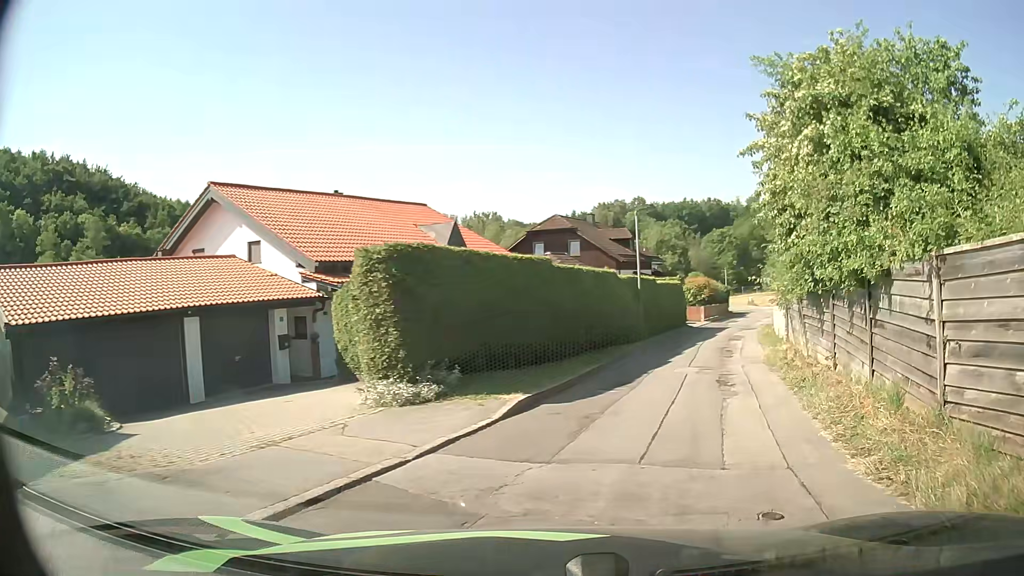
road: residential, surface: asphalt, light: Day
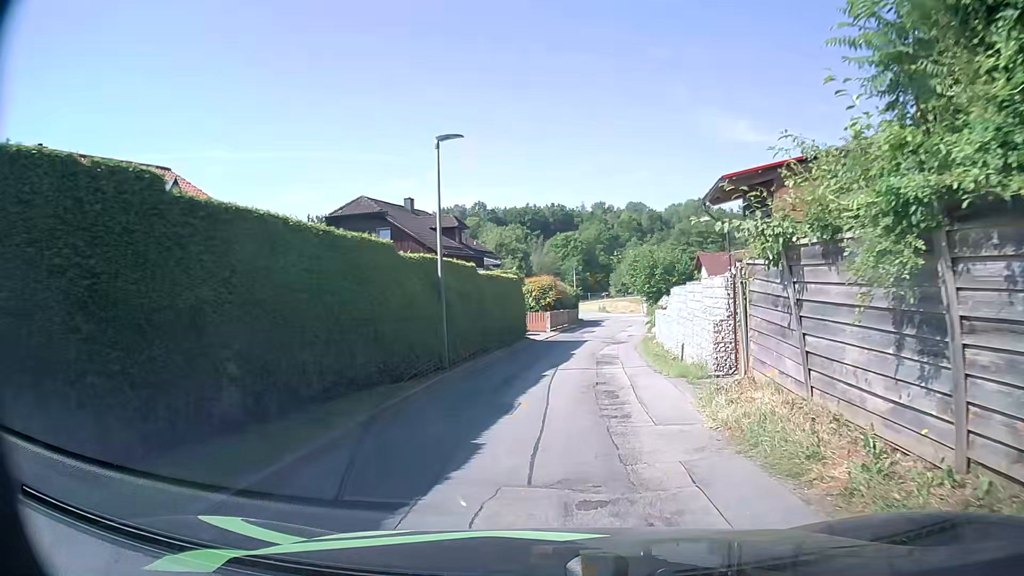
(+1.9, +11.2) m; +13°
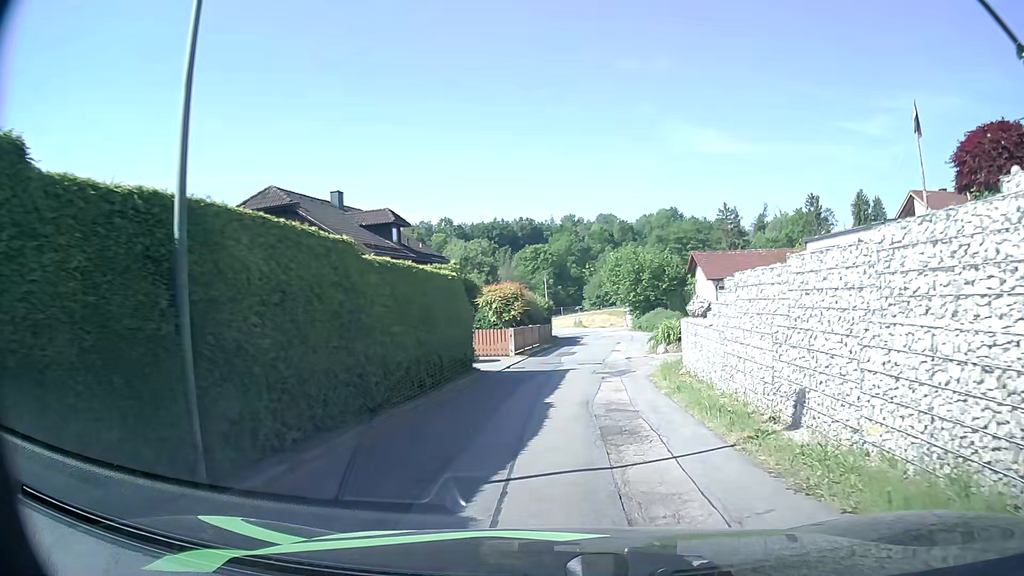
(+0.3, +9.7) m; +4°
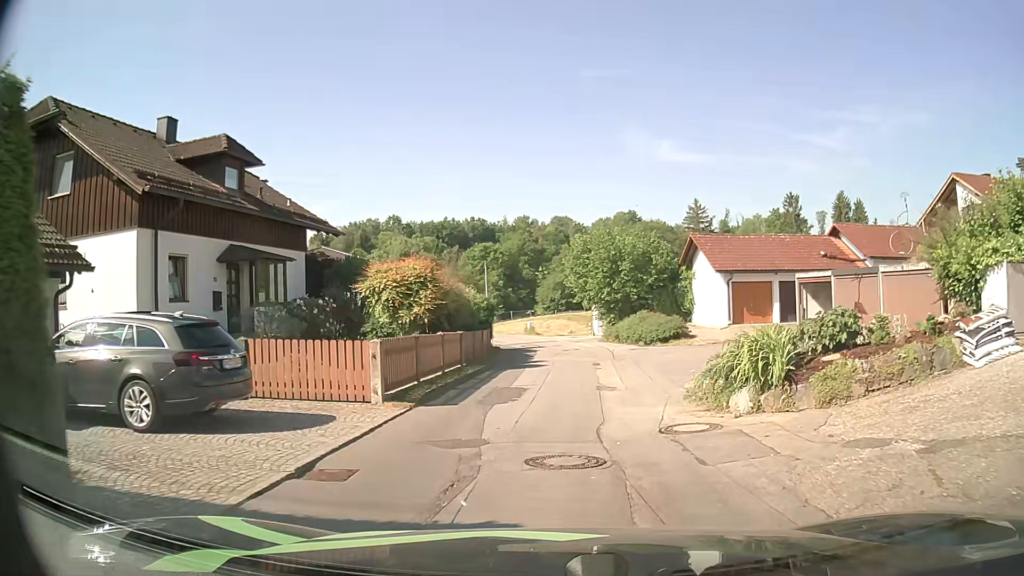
(+0.2, +14.3) m; +3°
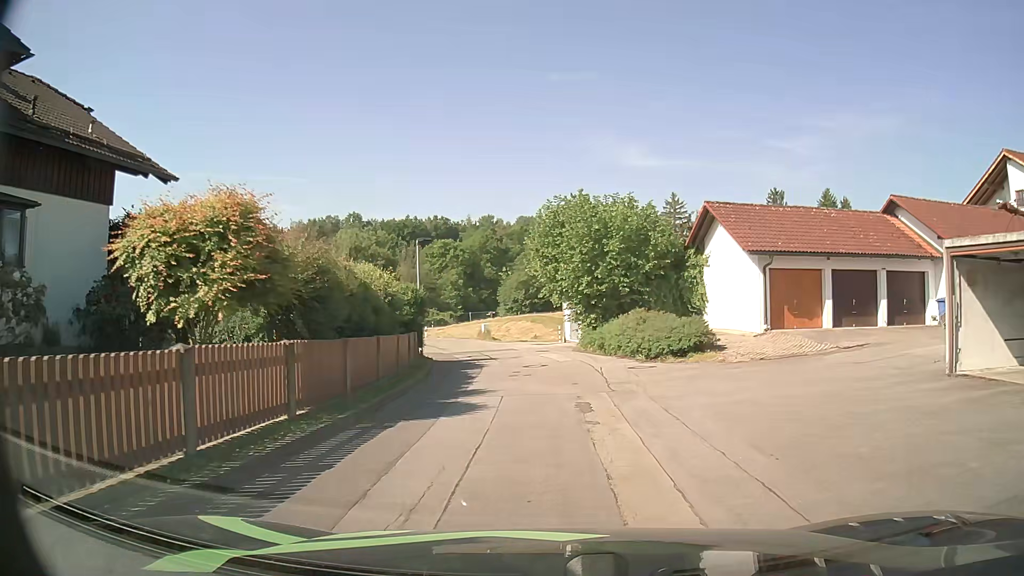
(+0.3, +10.7) m; +2°
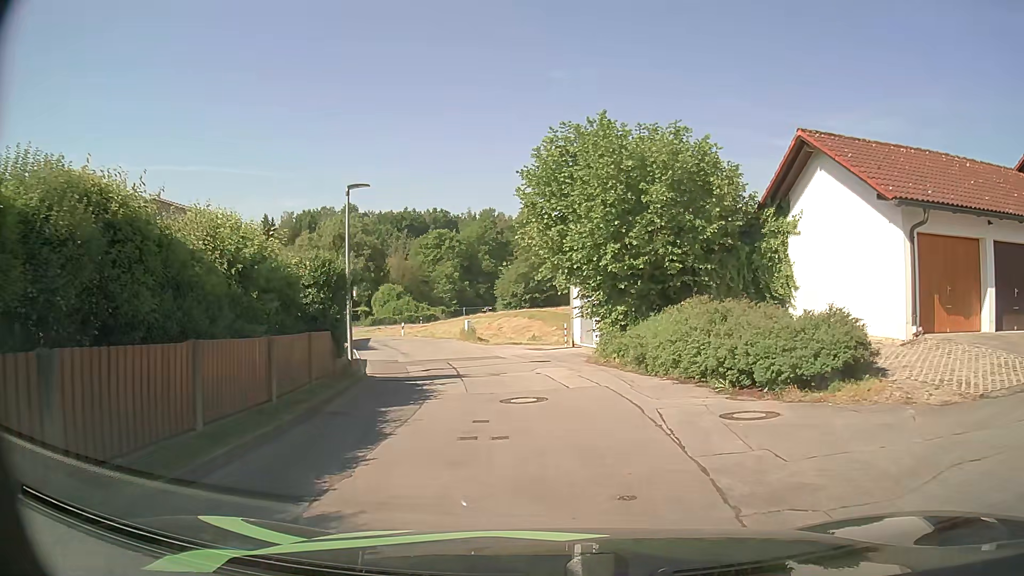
(+0.2, +9.9) m; +1°
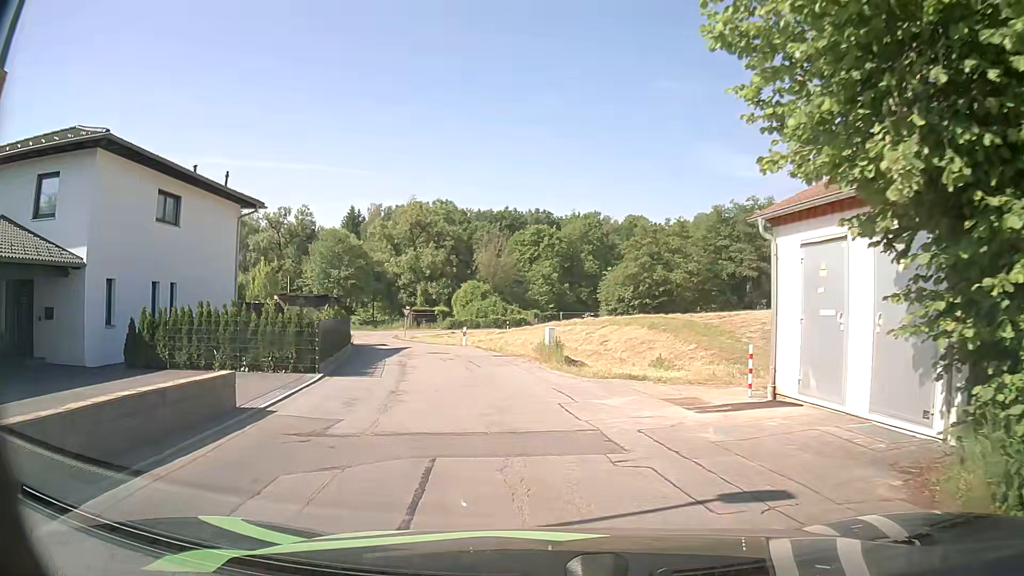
(-0.8, +14.5) m; -9°
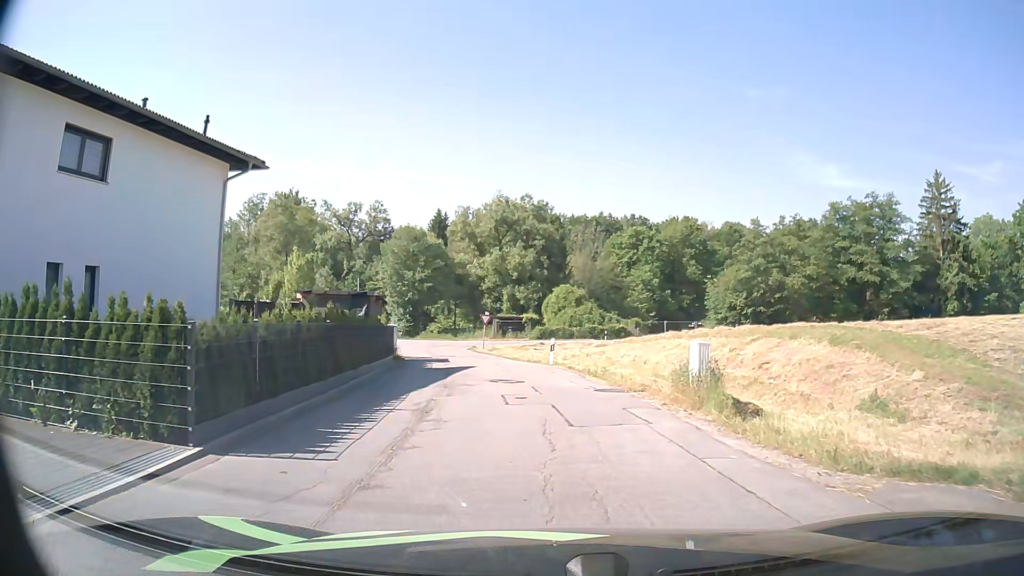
(-0.6, +9.5) m; -9°
(0, +10) (-1, +20) (-2, +30) (-4, +40) (-7, +49) (-10, +59) (-15, +67) (-23, +74) (-31, +80) (-38, +86) m
